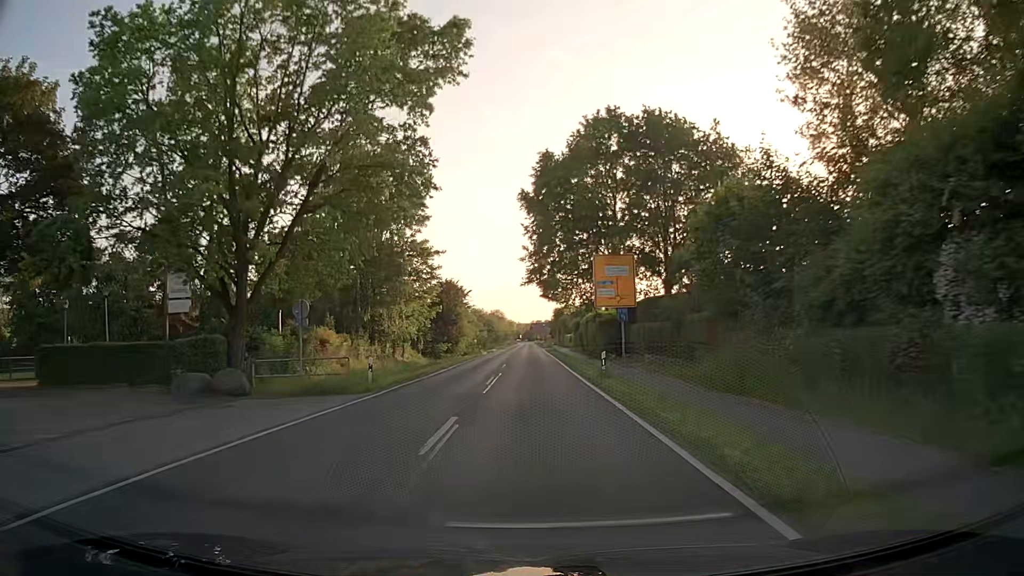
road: secondary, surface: asphalt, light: Day
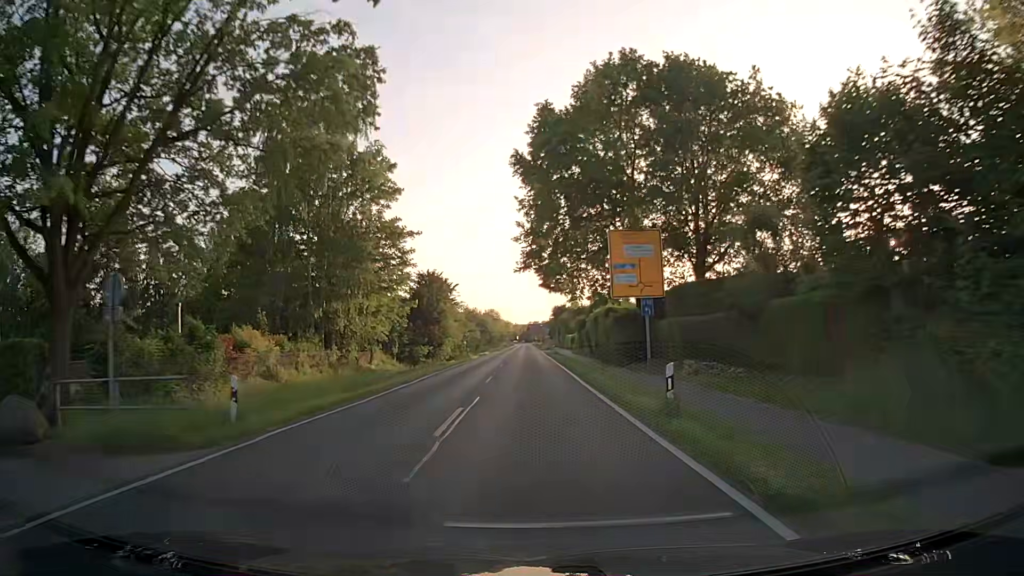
(0.0, +10.6) m; 0°
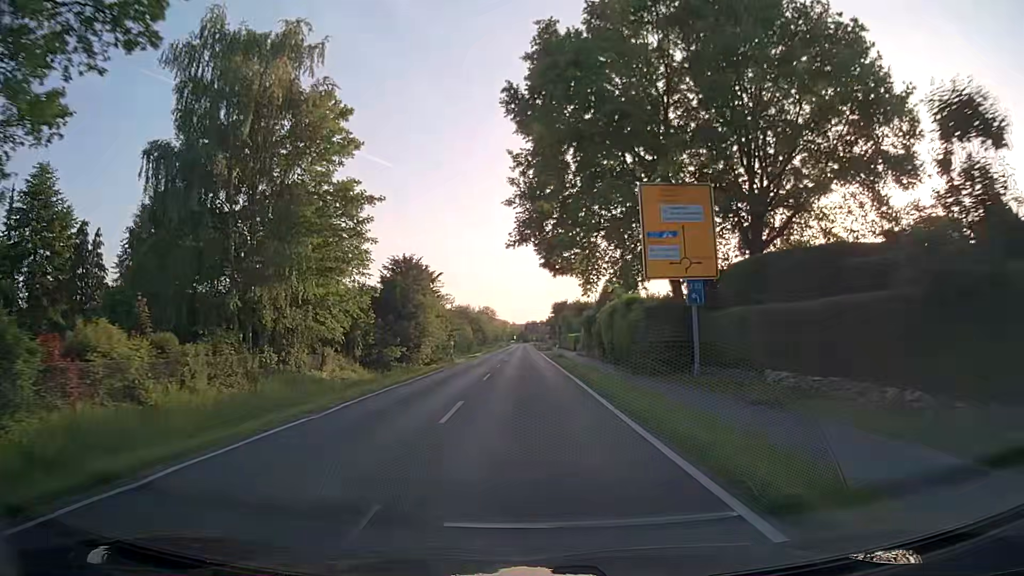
(0.0, +10.6) m; 0°
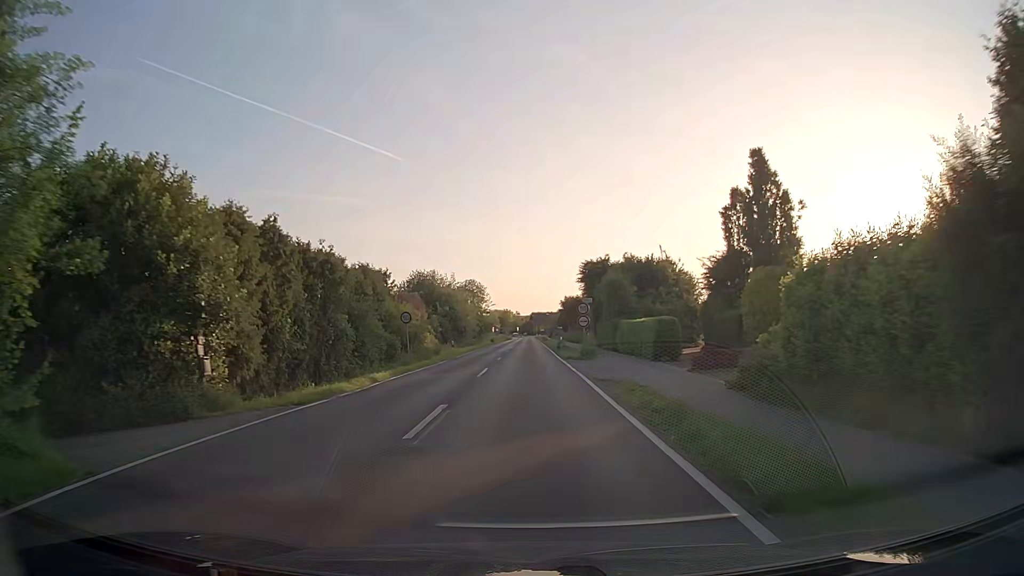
(+0.1, +50.0) m; 0°
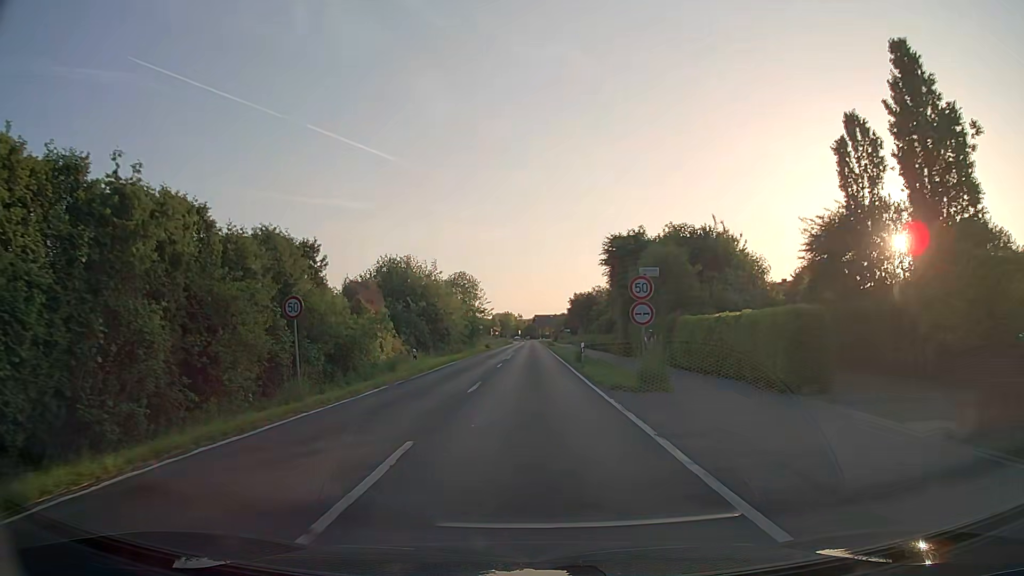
(-0.1, +16.3) m; -1°
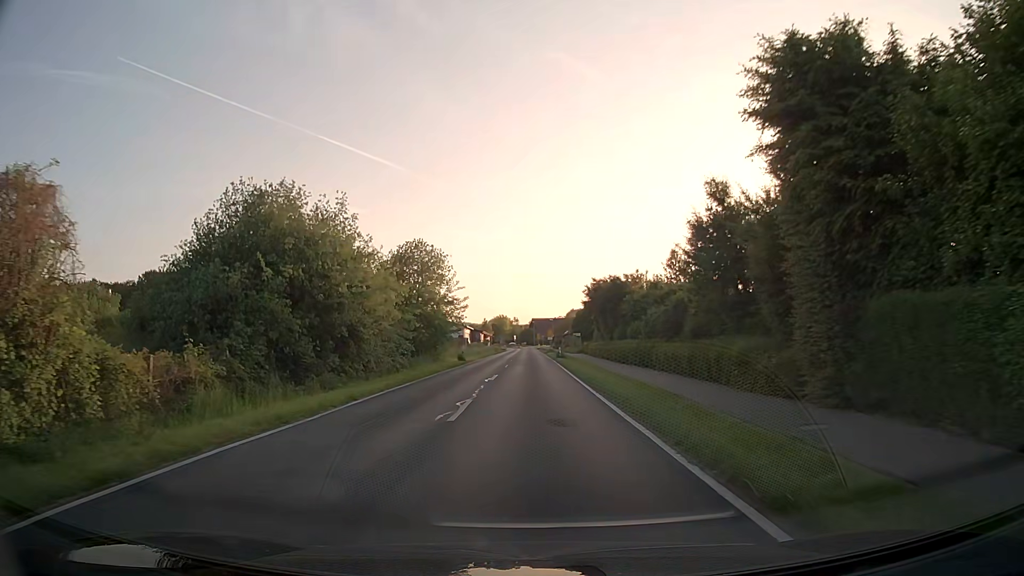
(+0.1, +28.3) m; 0°
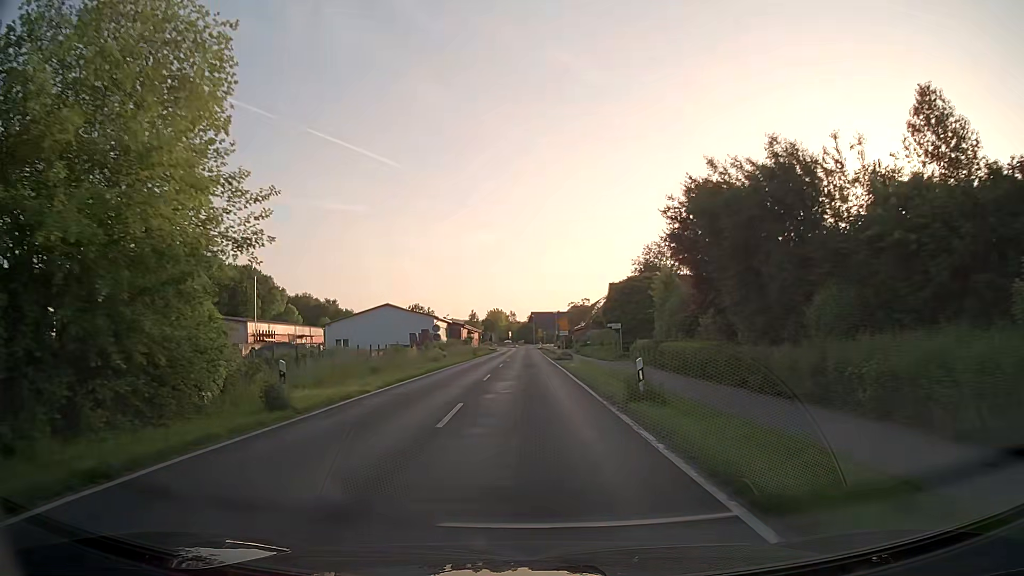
(+0.1, +37.8) m; 0°
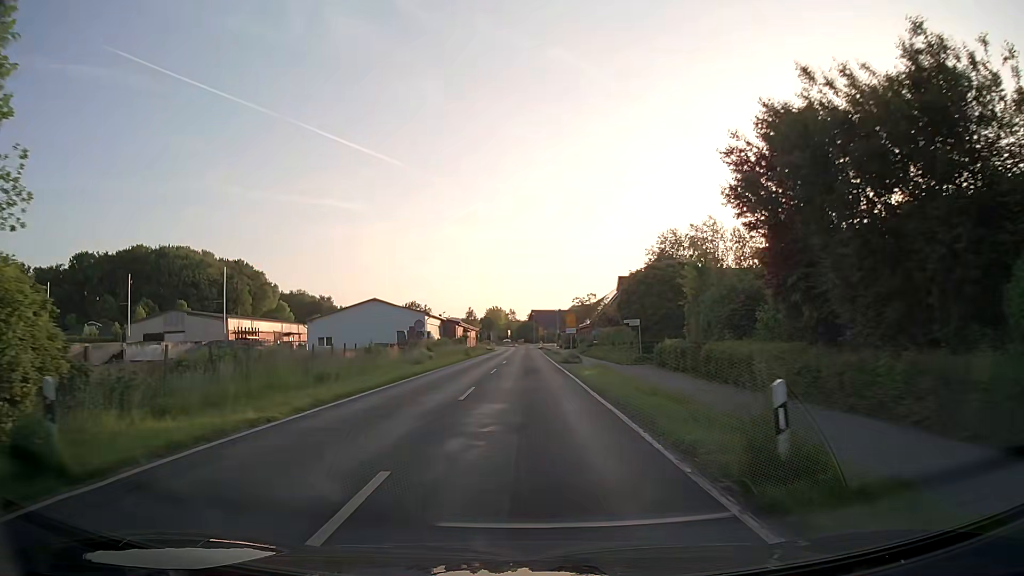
(0.0, +7.7) m; 0°
